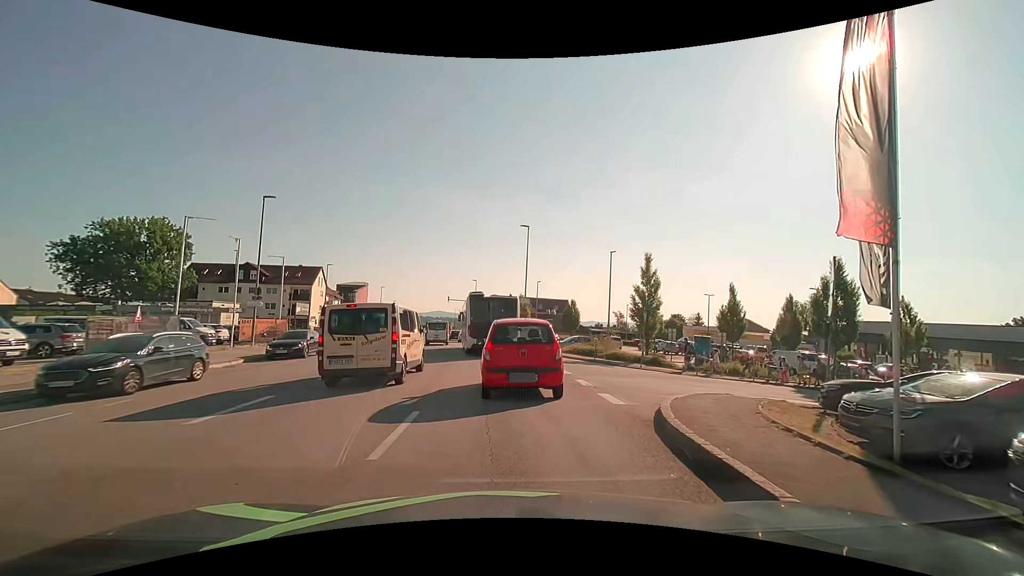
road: tertiary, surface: asphalt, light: Day
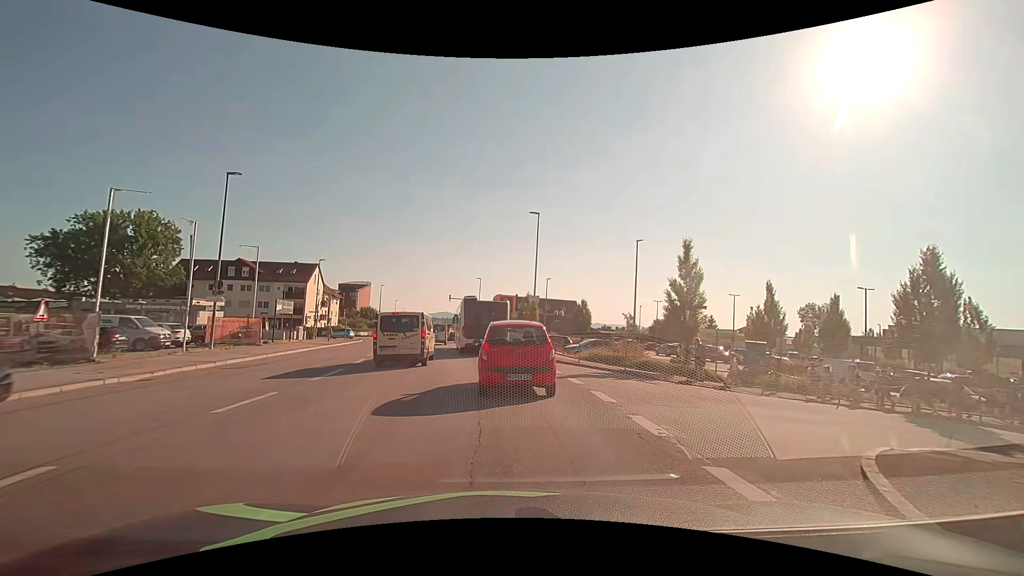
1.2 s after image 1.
(-0.1, +5.4) m; -1°
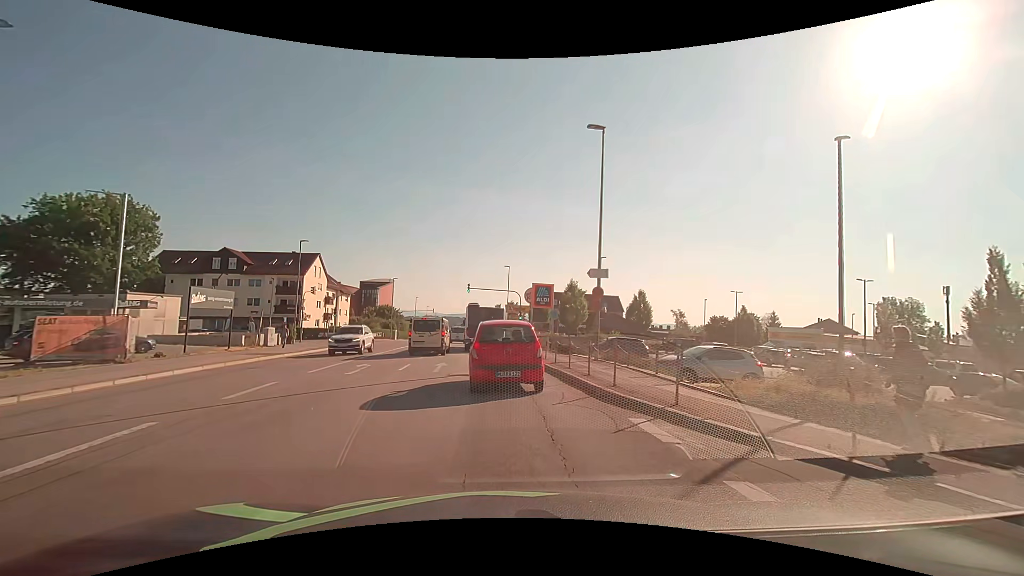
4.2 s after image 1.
(-0.5, +15.8) m; -4°
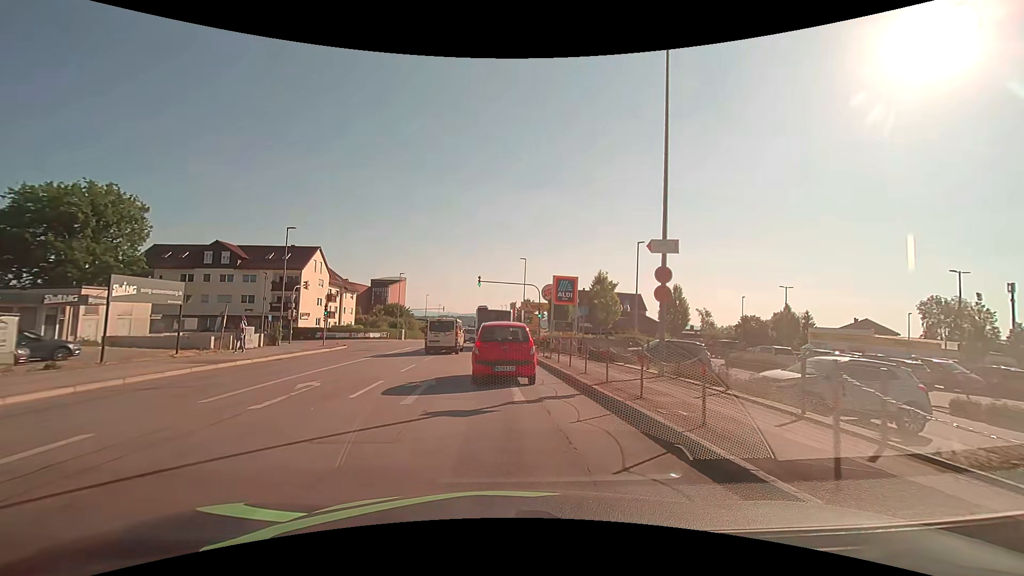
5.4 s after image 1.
(-0.1, +6.8) m; -2°
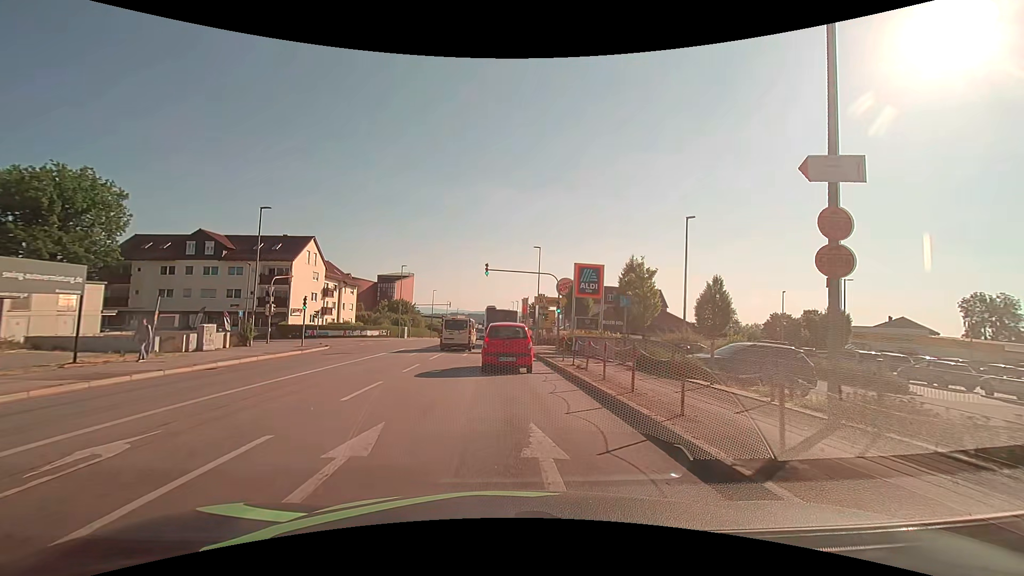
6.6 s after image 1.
(-0.1, +6.9) m; -1°
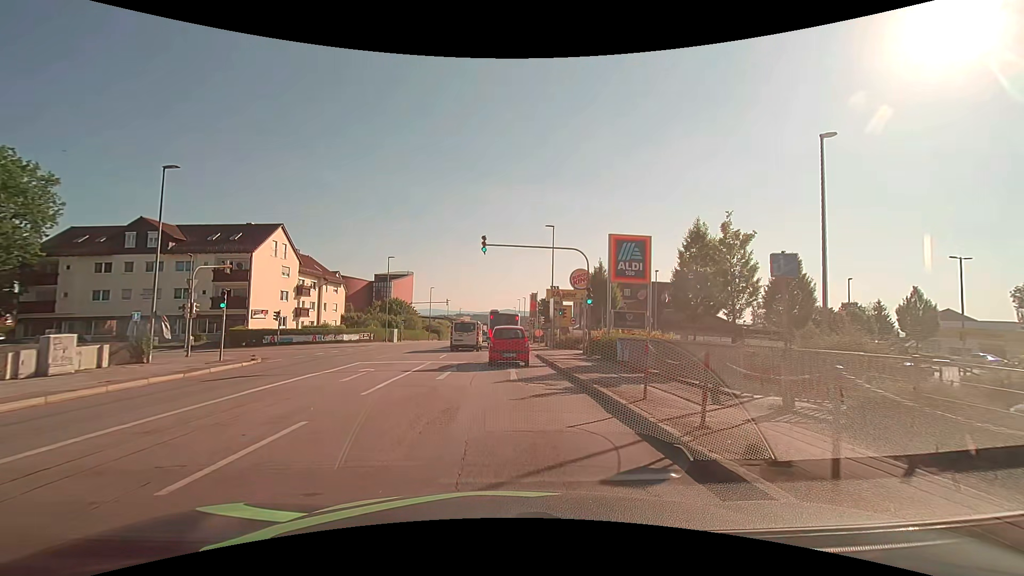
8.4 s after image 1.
(0.0, +10.9) m; 0°
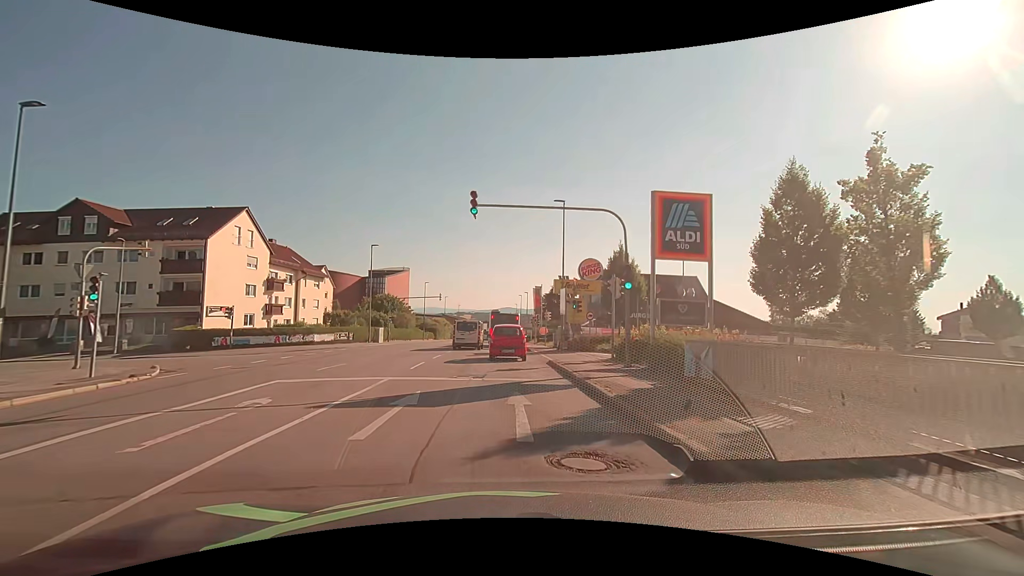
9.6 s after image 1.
(0.0, +7.7) m; 0°
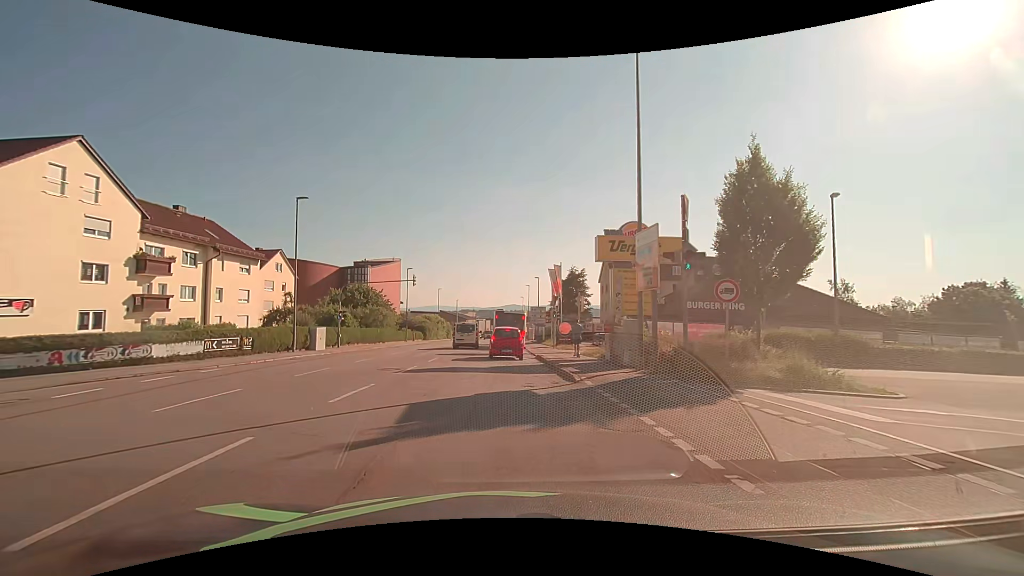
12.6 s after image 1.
(0.0, +19.3) m; -1°
(0, +10) (0, +20) (0, +30) (-1, +40) (-2, +50) (-2, +60) (-2, +70) (-1, +80) (-1, +90) (0, +100) m
